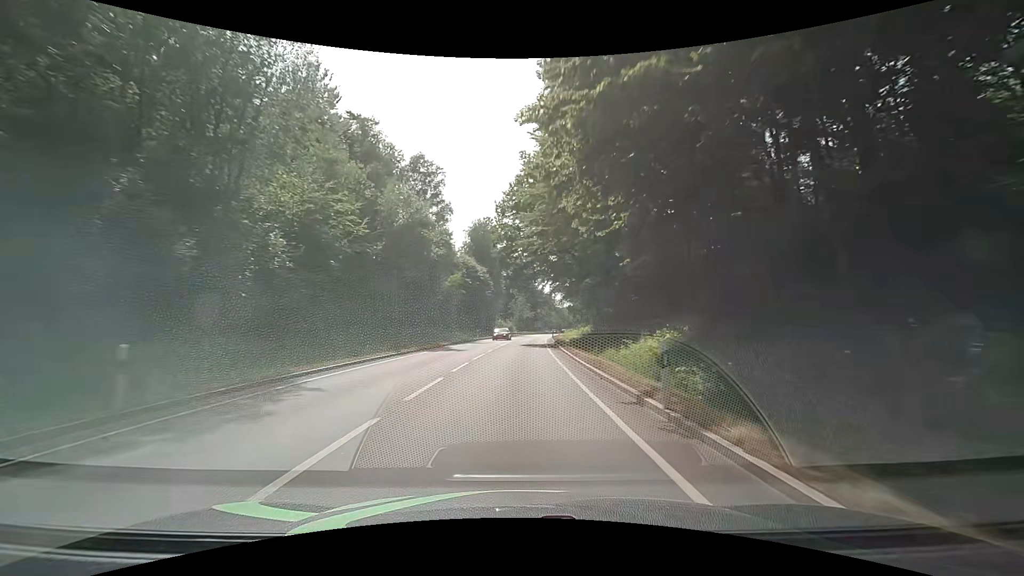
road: primary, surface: asphalt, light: Day
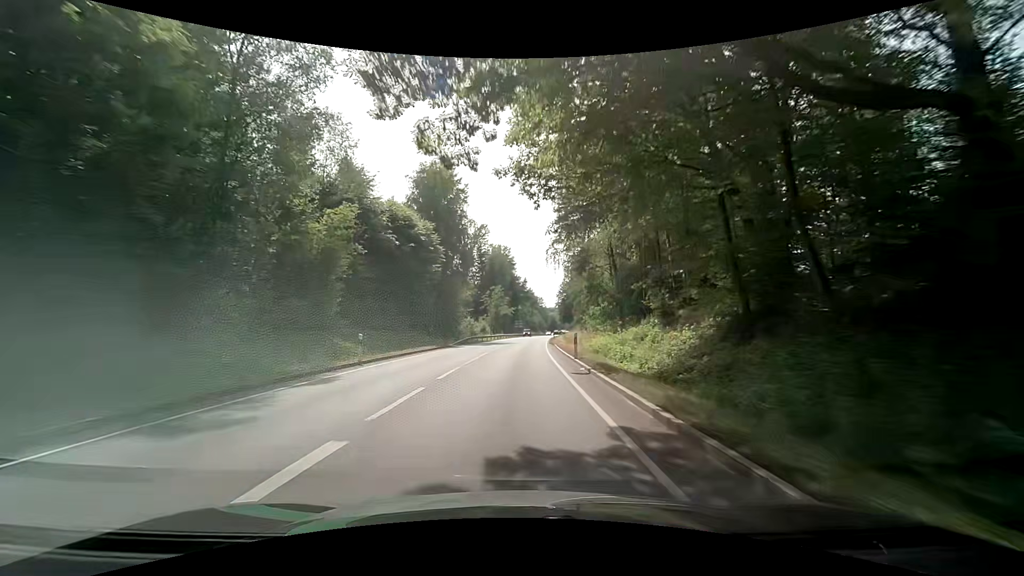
(+0.6, +37.7) m; +2°
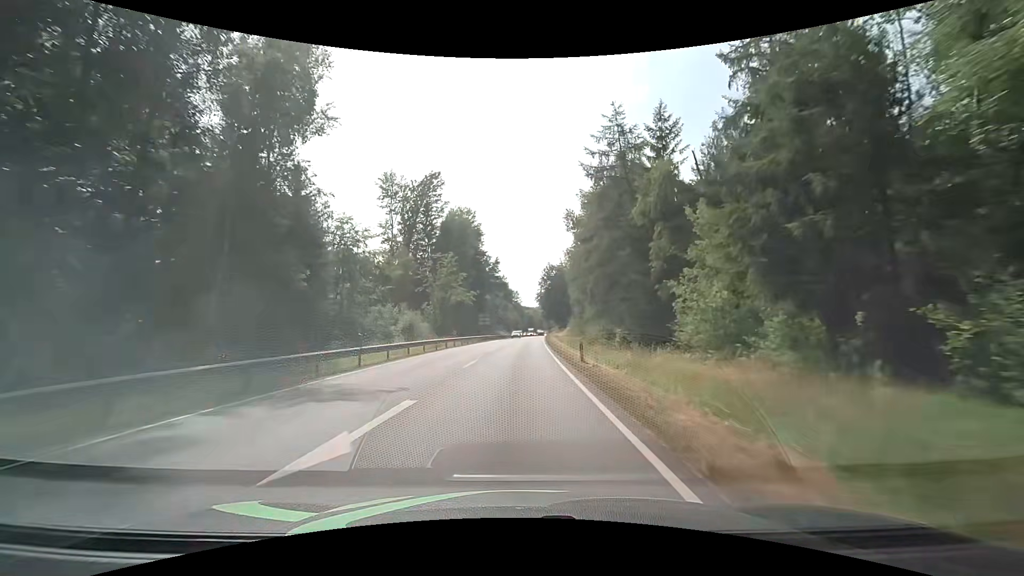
(+1.6, +50.2) m; +3°
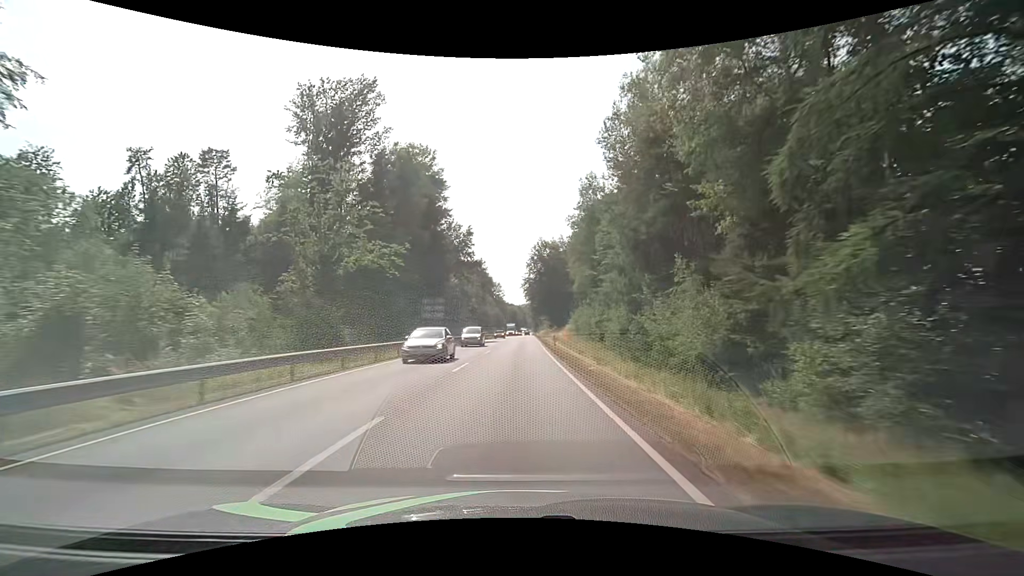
(+0.7, +37.7) m; +2°
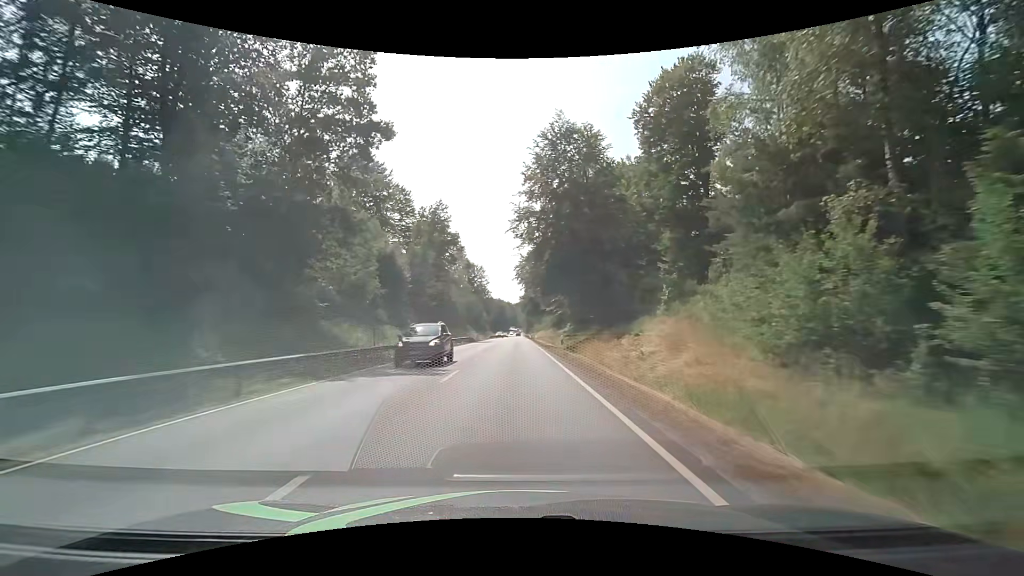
(+0.8, +62.8) m; +1°
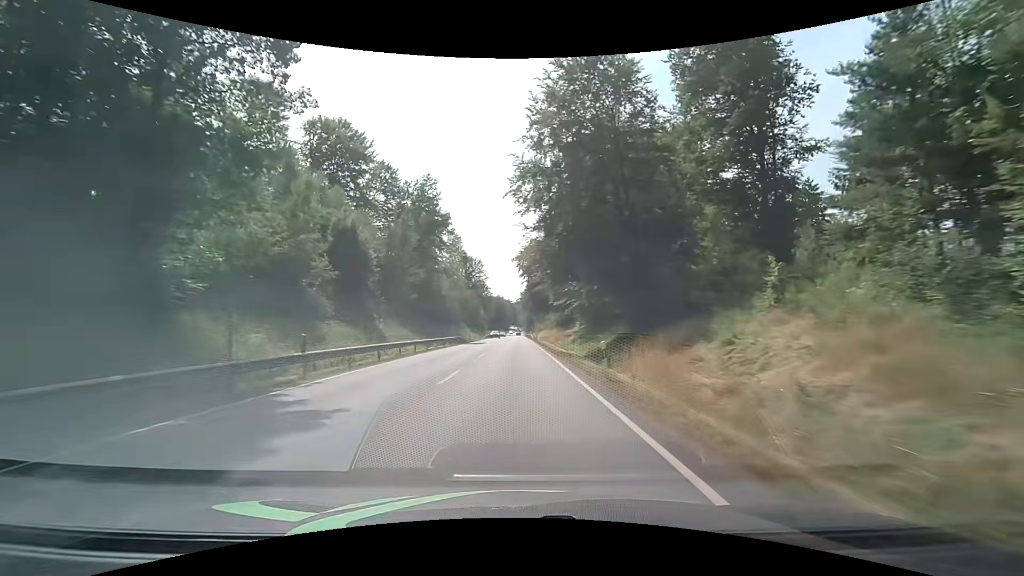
(0.0, +12.5) m; 0°
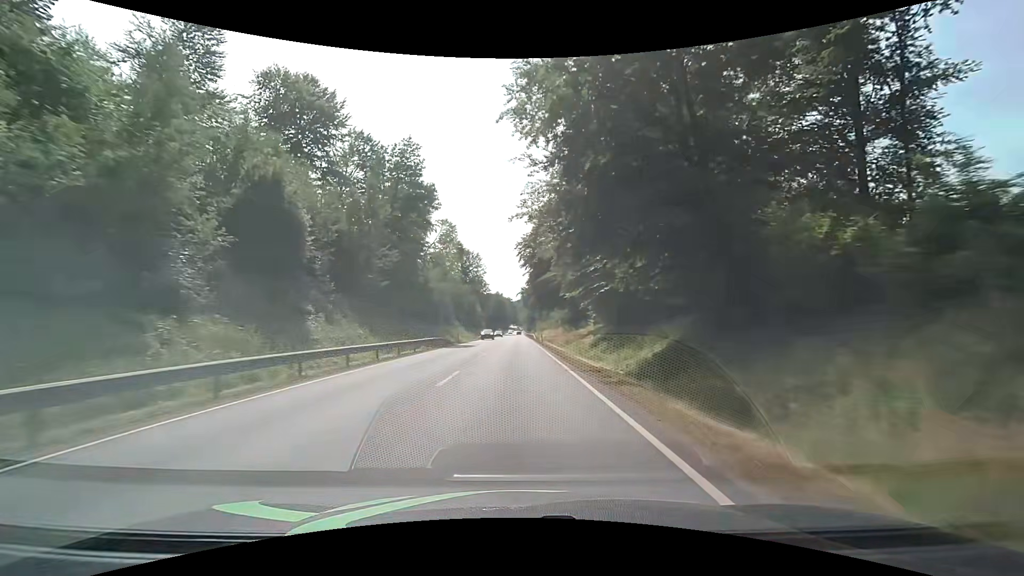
(0.0, +12.5) m; 0°
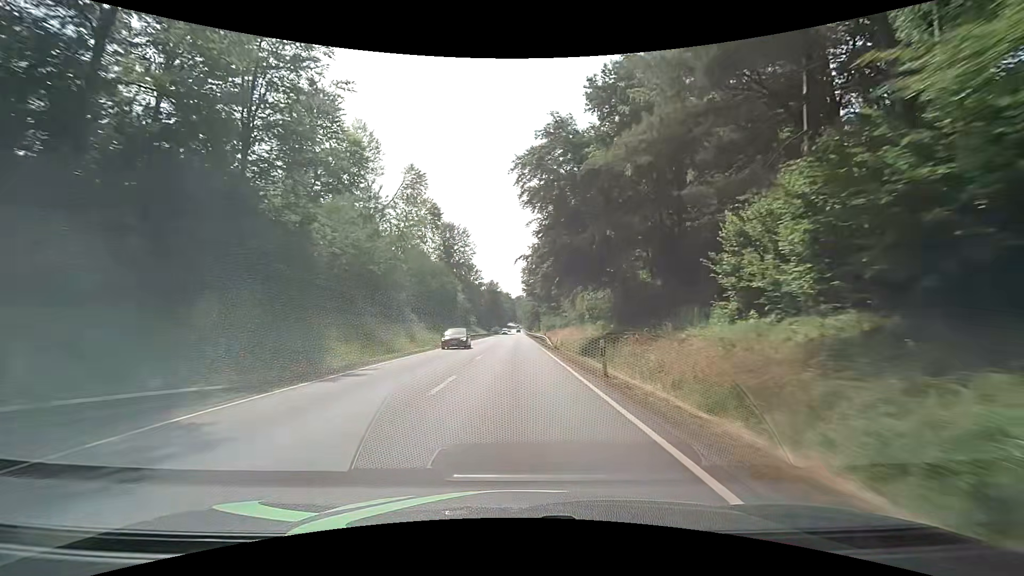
(+0.3, +37.6) m; +1°
(0, +10) (0, +20) (0, +30) (0, +40) (0, +50) (0, +60) (0, +70) (0, +80) (0, +90) (0, +100) m
